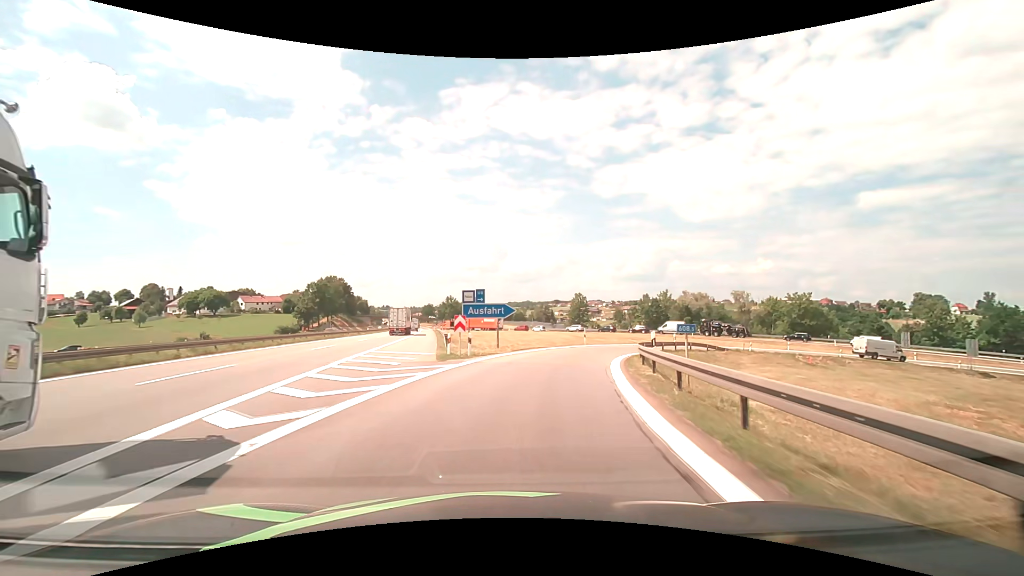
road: motorway_link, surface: asphalt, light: Day
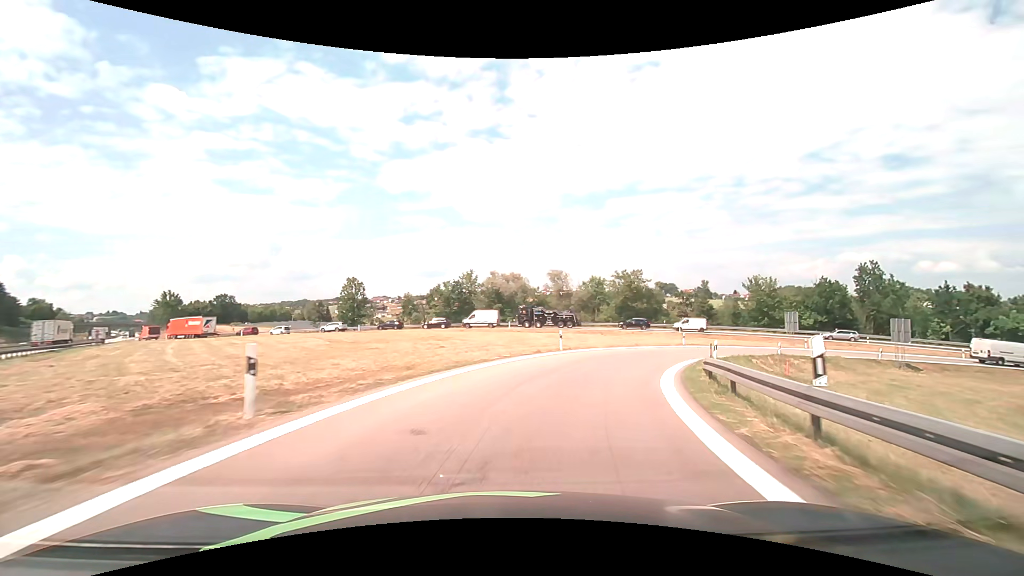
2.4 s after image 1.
(+6.3, +33.2) m; +24°
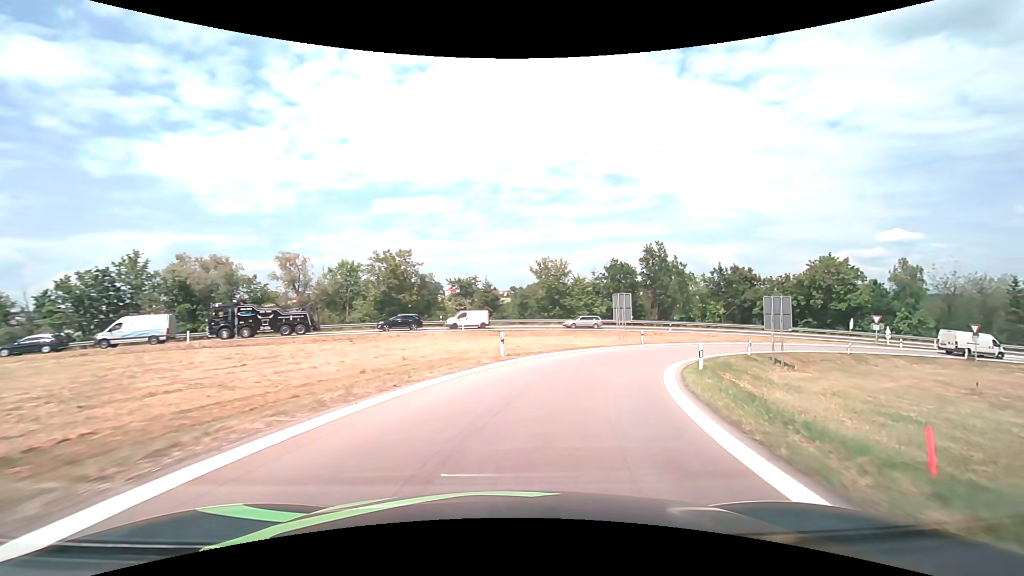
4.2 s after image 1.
(+5.1, +22.8) m; +26°
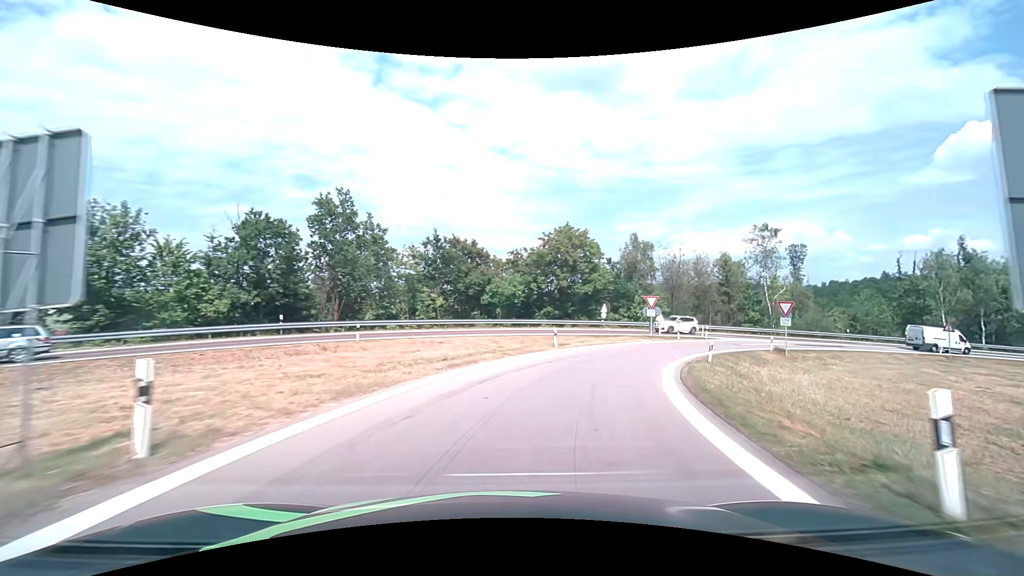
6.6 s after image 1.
(+9.2, +29.9) m; +34°
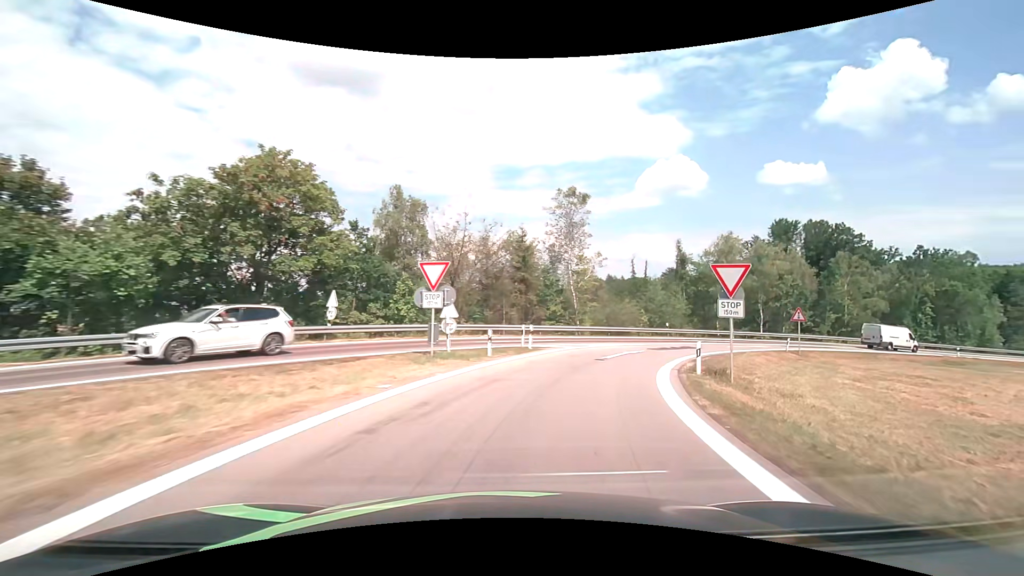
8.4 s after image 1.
(+5.5, +23.4) m; +27°
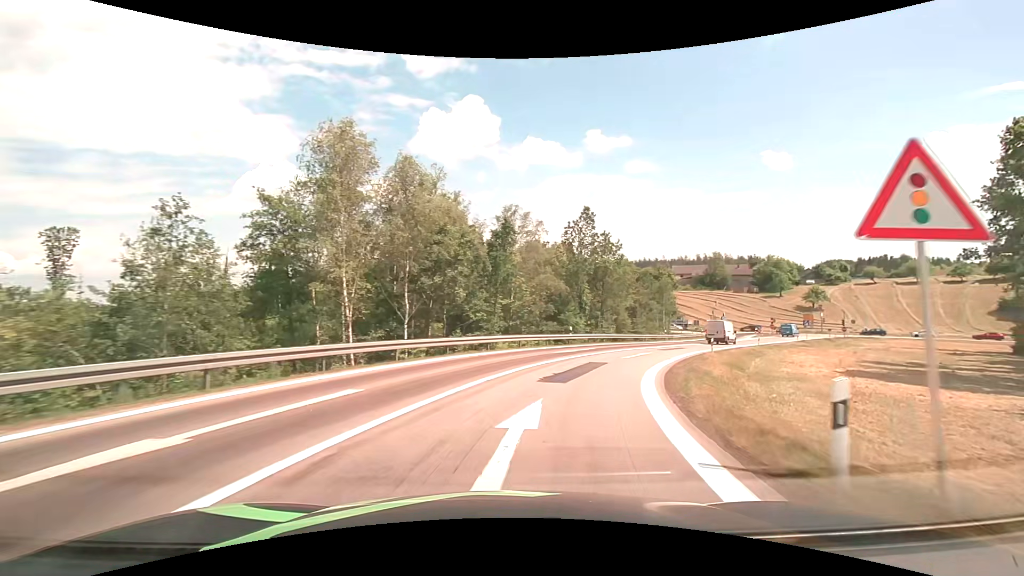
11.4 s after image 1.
(+14.4, +36.0) m; +43°
(+1, +10) (+3, +20) (+7, +29) (+12, +38) (+17, +46) (+22, +55) (+28, +63) (+34, +71) (+41, +79) (+47, +86) m
